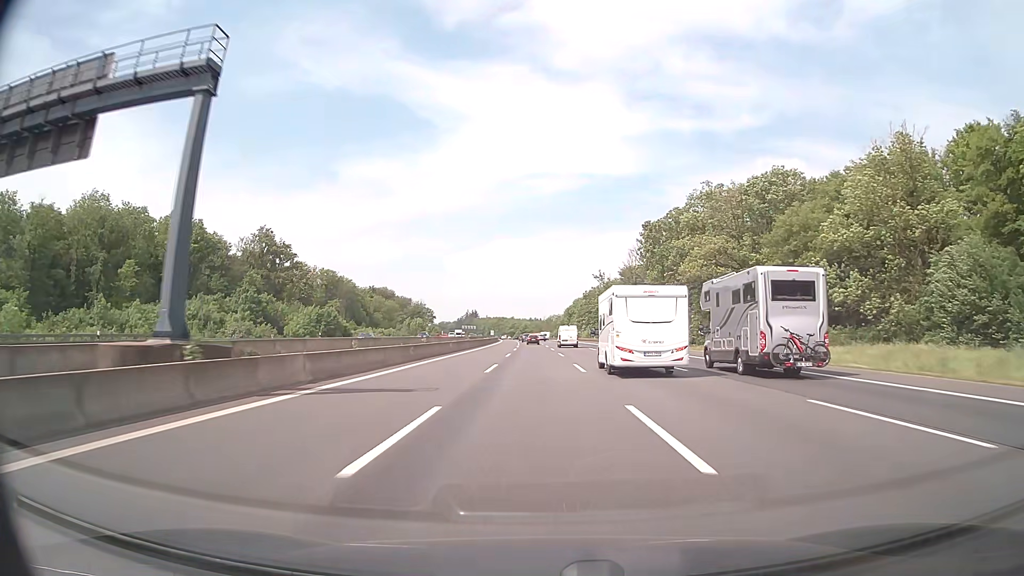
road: motorway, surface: asphalt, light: Day
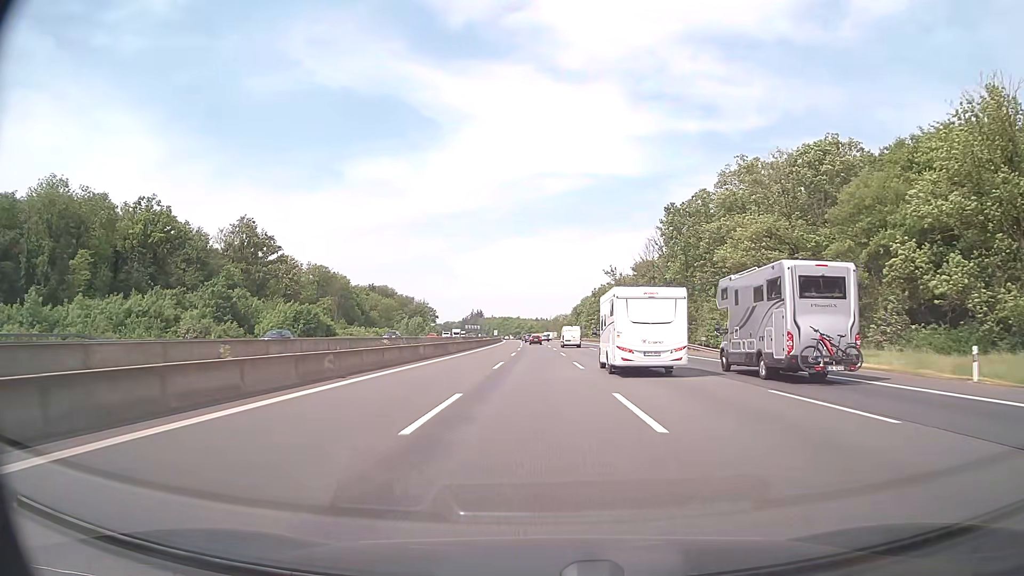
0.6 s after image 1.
(-0.1, +15.2) m; 0°
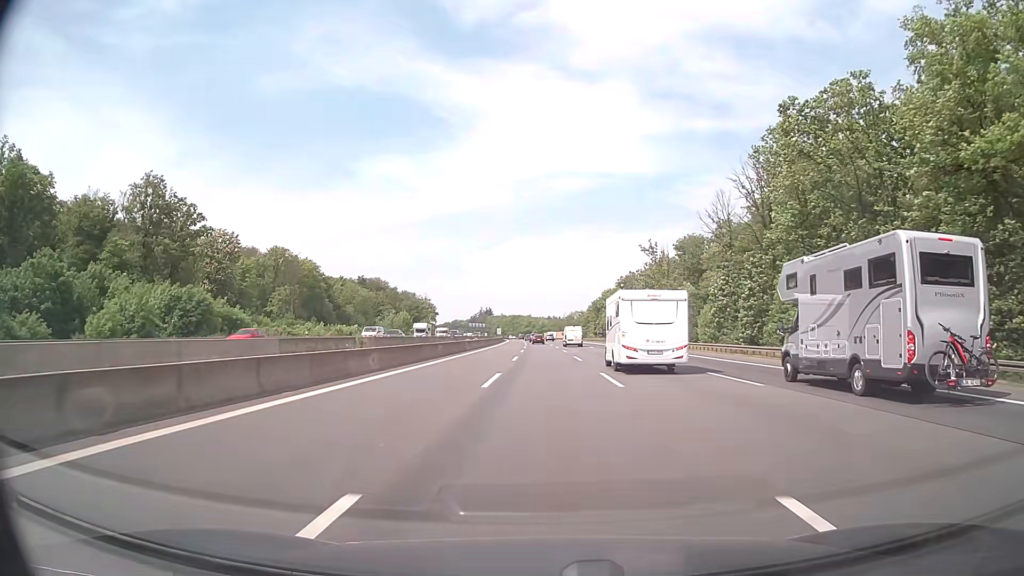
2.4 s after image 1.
(-0.5, +45.9) m; -1°
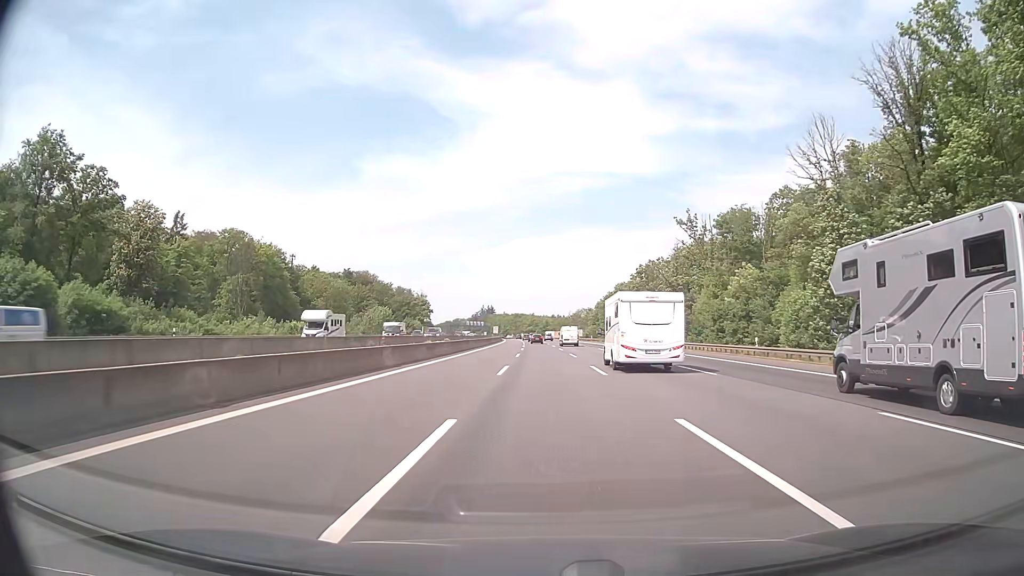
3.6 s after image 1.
(-0.1, +30.7) m; 0°
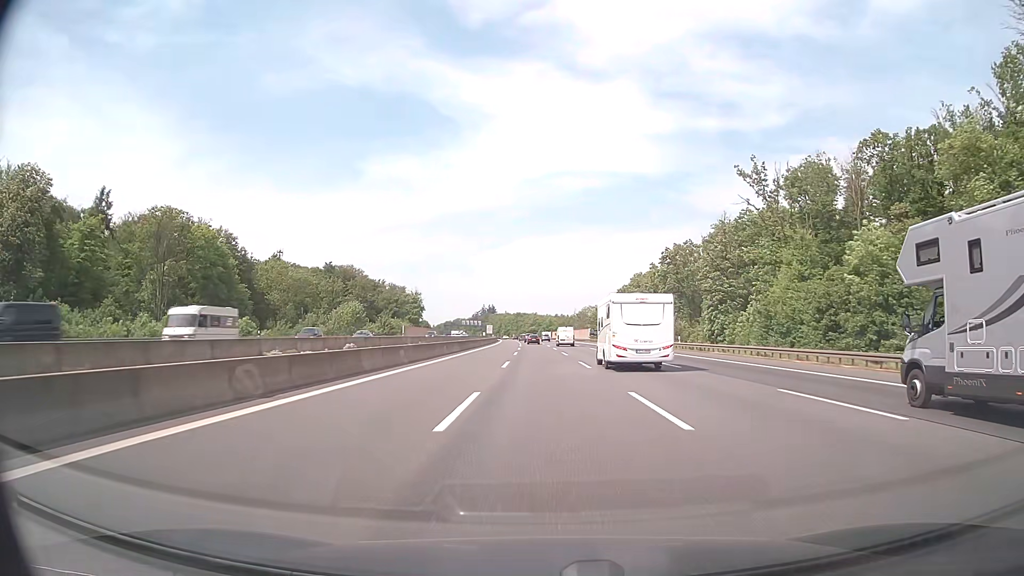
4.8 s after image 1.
(-0.1, +30.8) m; 0°
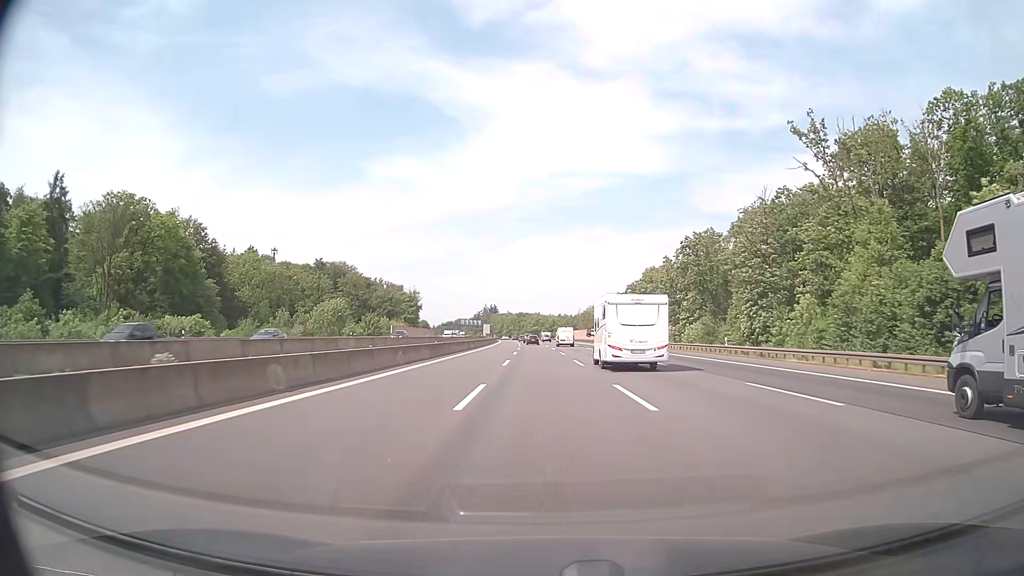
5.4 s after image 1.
(0.0, +15.5) m; 0°
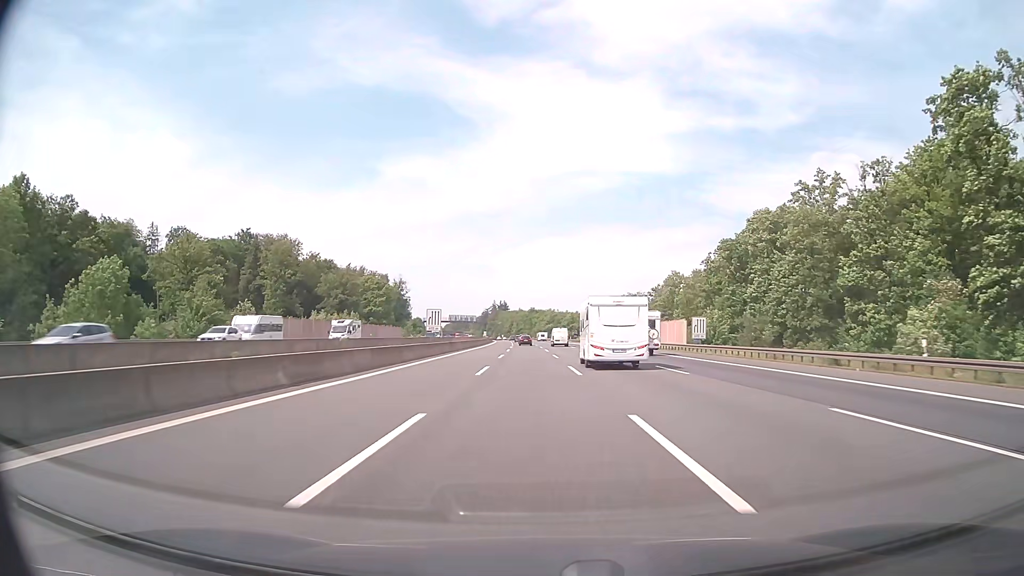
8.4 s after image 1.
(-0.8, +78.6) m; -1°
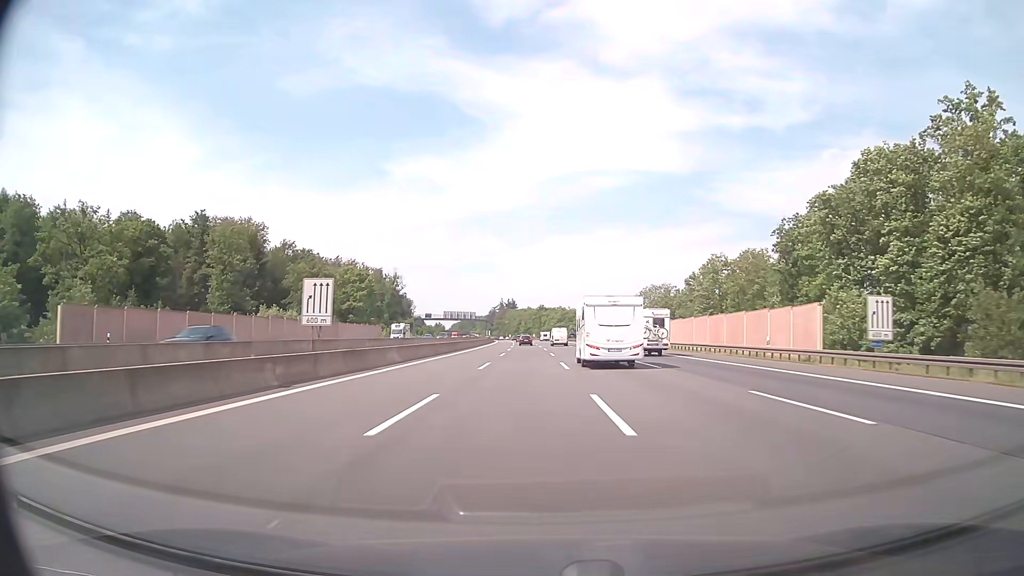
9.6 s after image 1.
(-0.2, +31.9) m; -1°
(0, +10) (0, +20) (0, +30) (-1, +40) (-1, +50) (-1, +60) (-1, +70) (-2, +80) (-2, +90) (-3, +100) m
